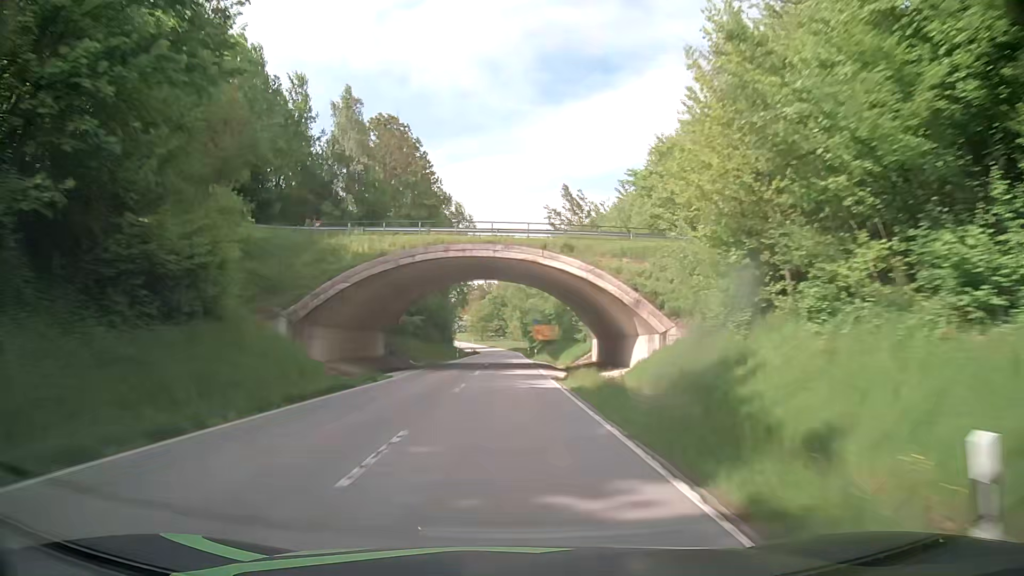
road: secondary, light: Day
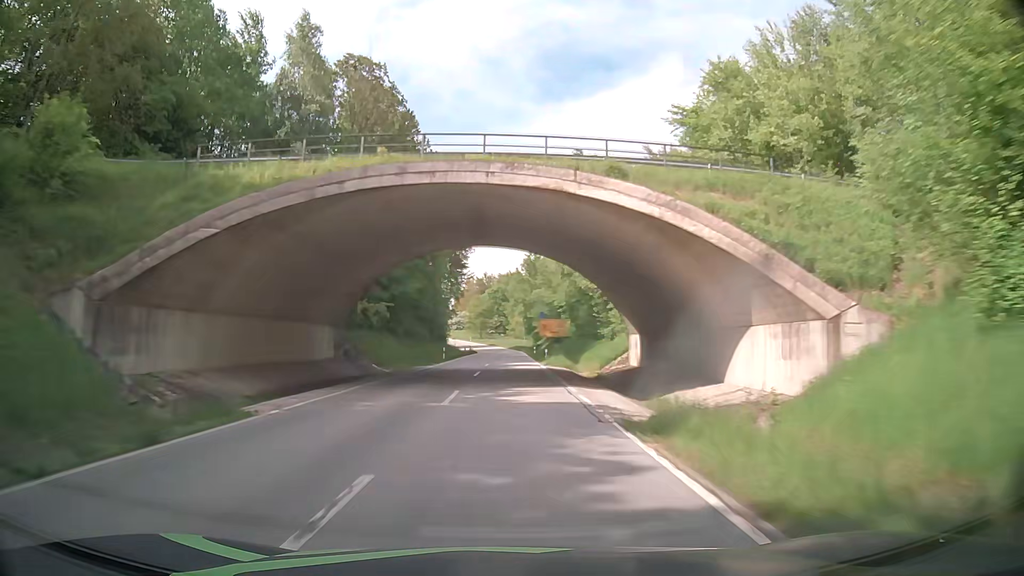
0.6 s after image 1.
(-0.1, +16.0) m; 0°
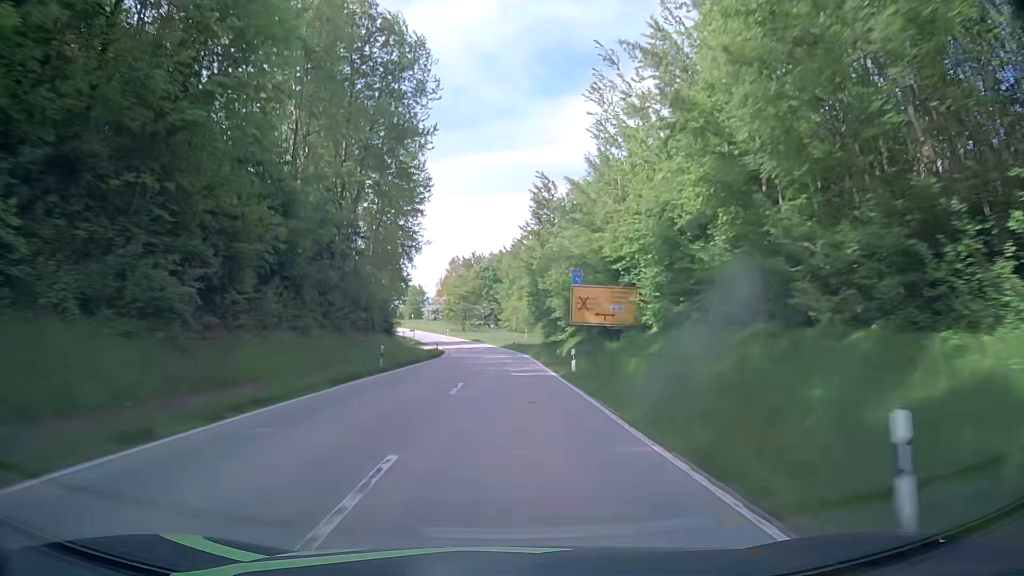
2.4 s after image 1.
(-0.3, +47.5) m; 0°
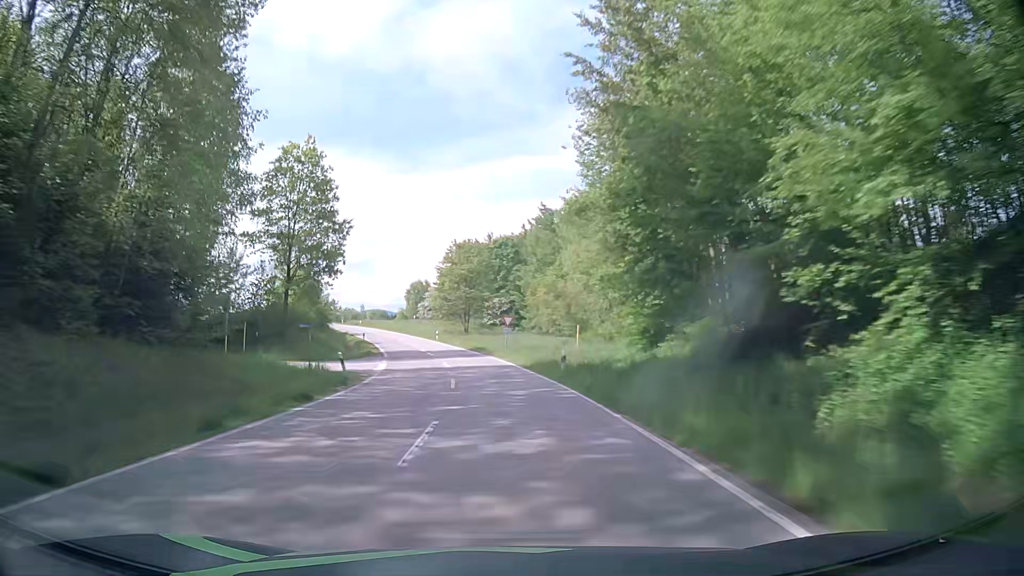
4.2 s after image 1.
(-0.2, +45.0) m; -2°
(0, +10) (0, +20) (-1, +30) (-3, +40) (-4, +50) (-7, +59) (-9, +69) (-12, +79) (-16, +88) (-20, +97) m
